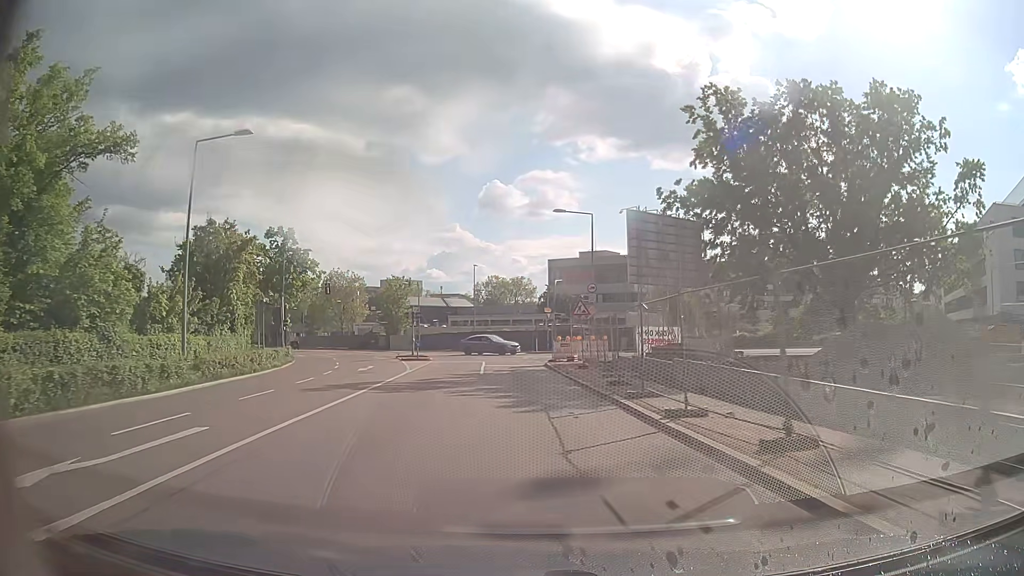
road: secondary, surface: asphalt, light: Day
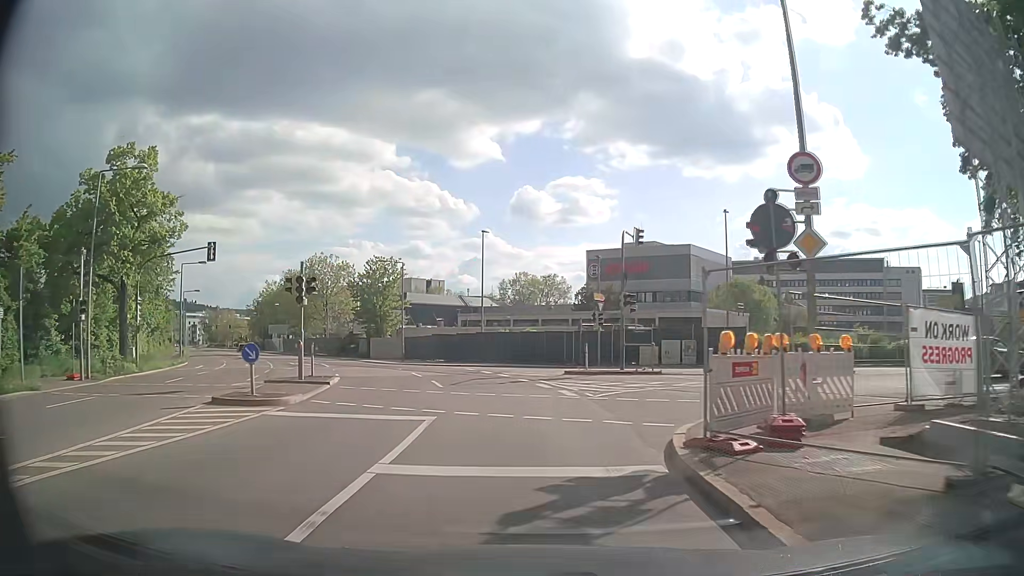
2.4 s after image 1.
(-0.5, +27.4) m; -3°
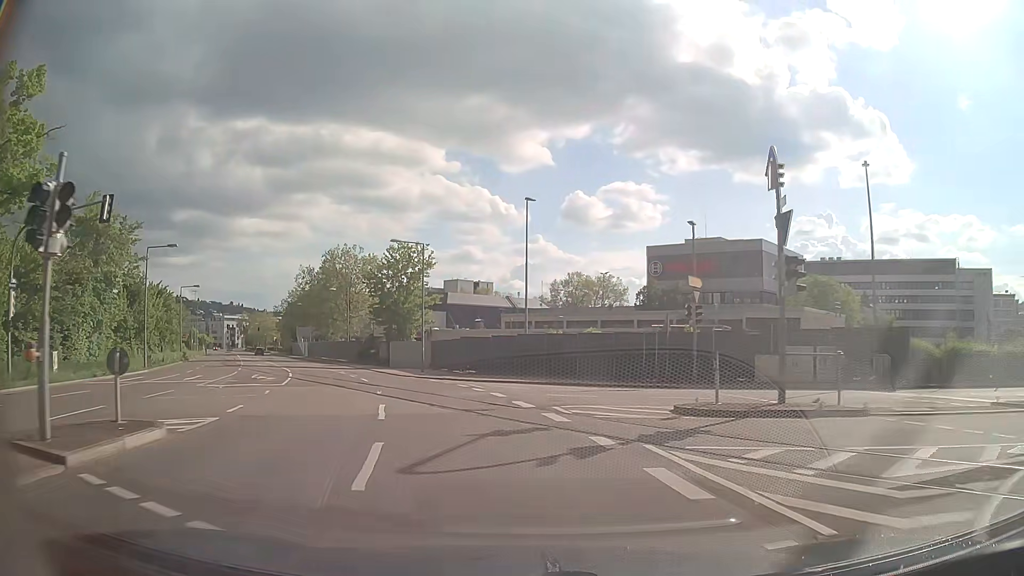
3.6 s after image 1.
(-0.4, +13.3) m; -4°
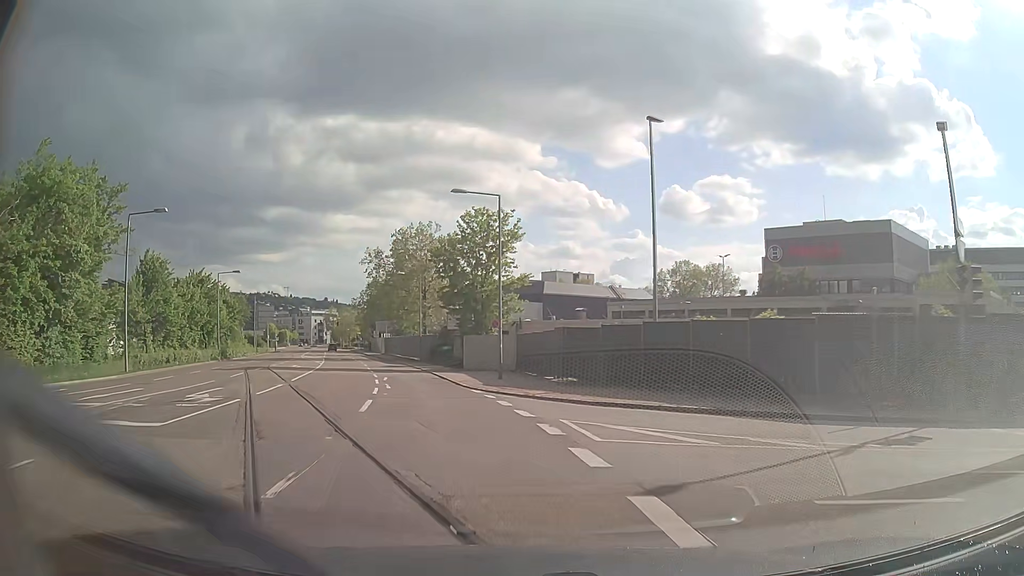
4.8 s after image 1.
(-0.9, +13.3) m; -9°
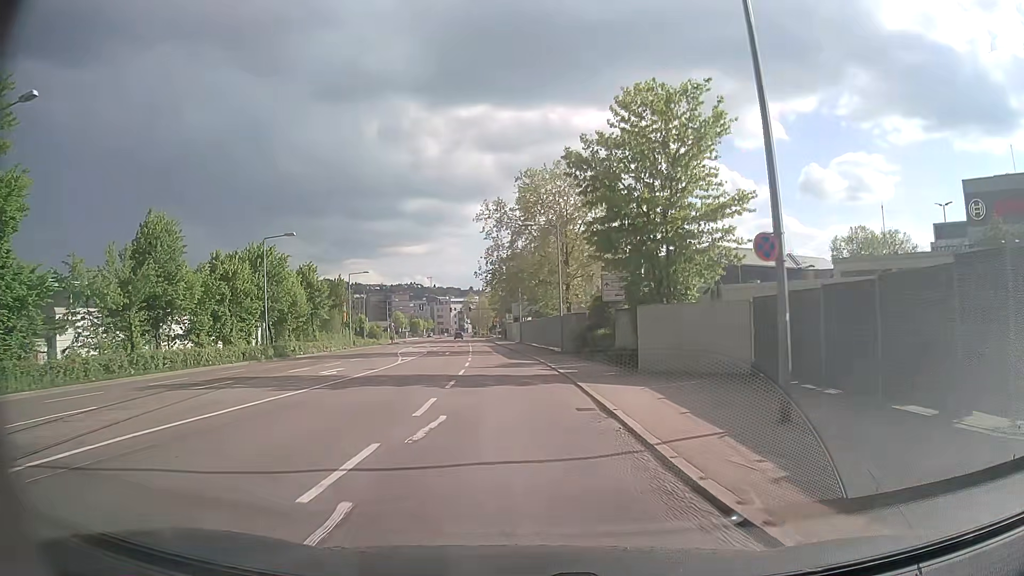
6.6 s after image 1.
(-2.5, +20.5) m; -13°
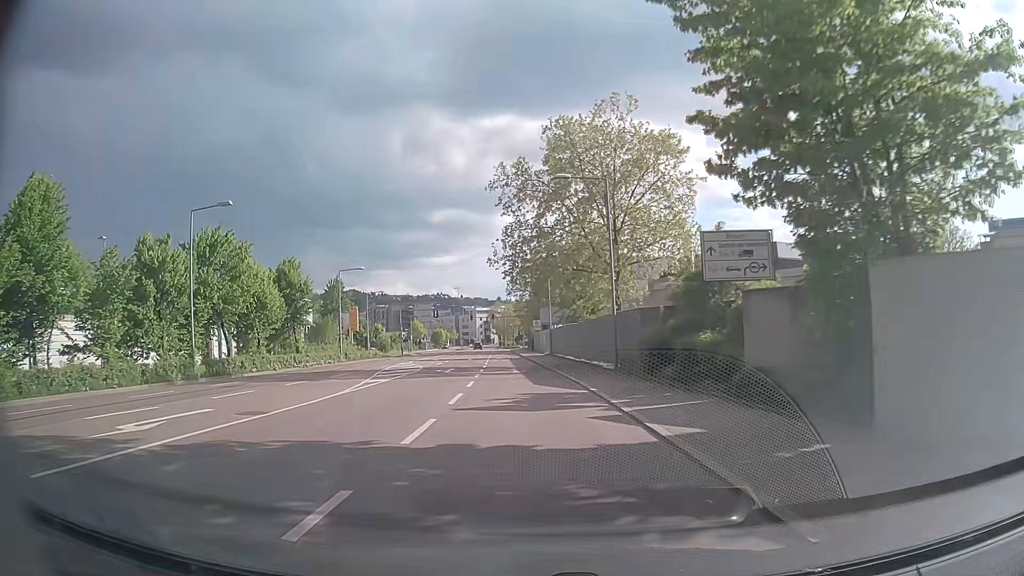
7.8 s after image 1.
(-0.4, +14.4) m; -3°
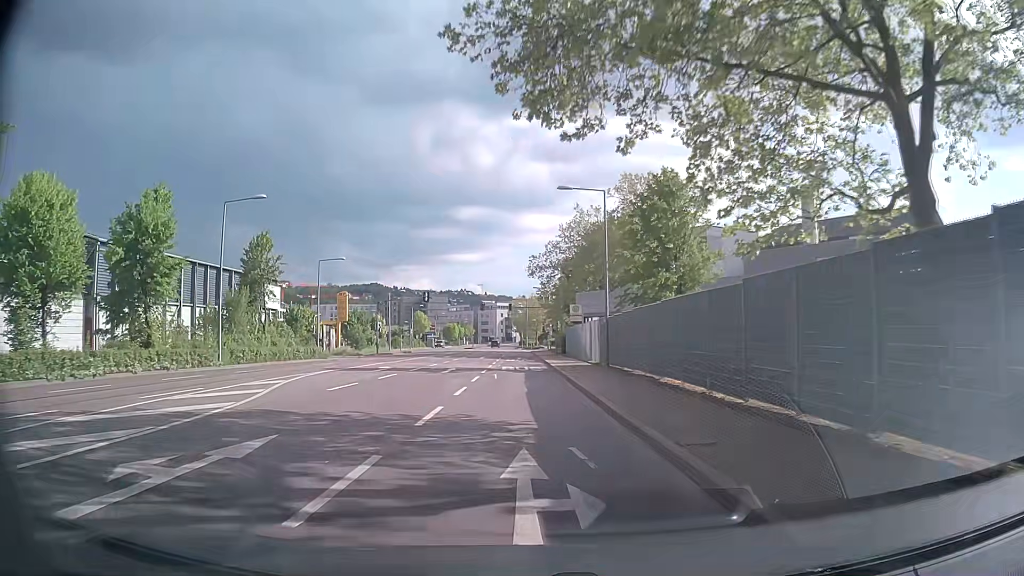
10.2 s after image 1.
(-0.5, +29.0) m; -2°
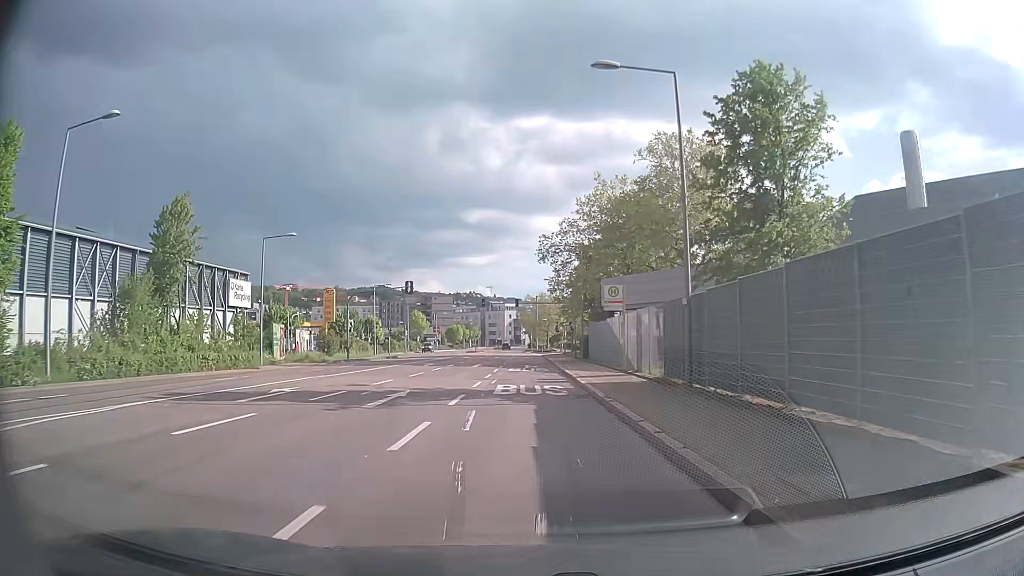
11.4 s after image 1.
(-0.2, +14.6) m; -1°
(0, +10) (0, +20) (0, +30) (0, +40) (0, +50) (-1, +60) (-1, +70) (-1, +80) (-2, +90) (-3, +100) m
